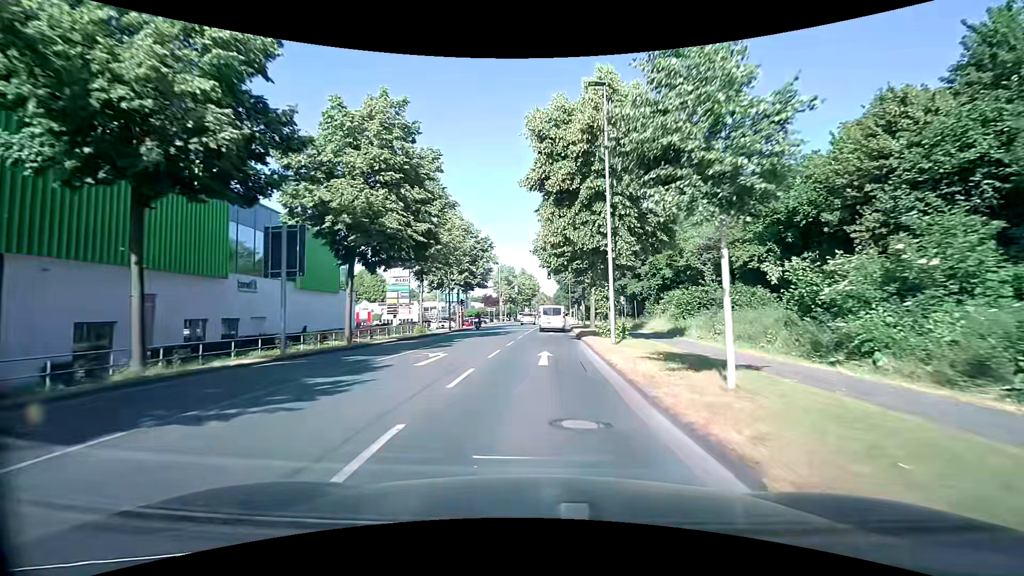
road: secondary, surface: asphalt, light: Day
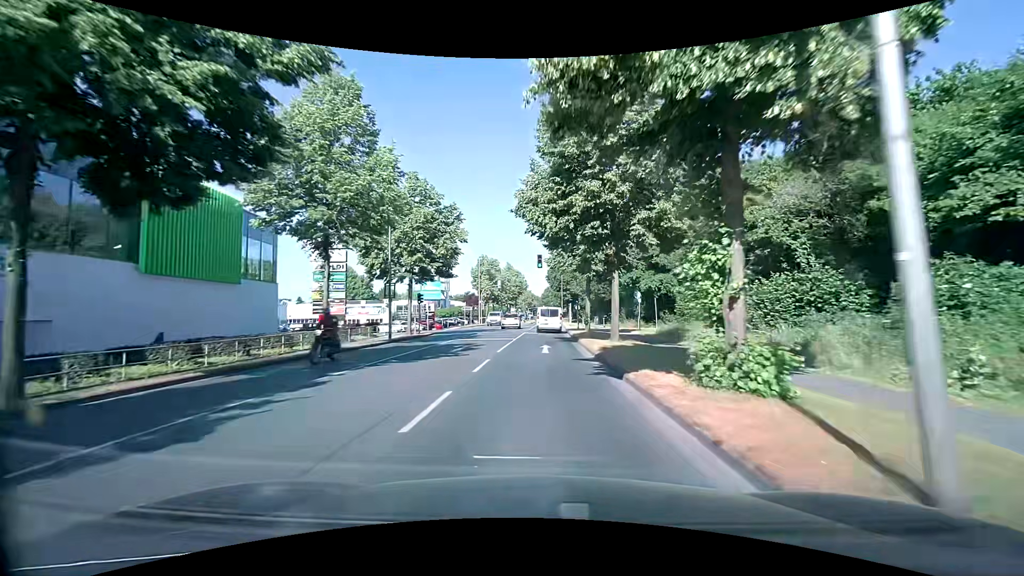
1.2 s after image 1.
(+0.2, +15.3) m; +1°
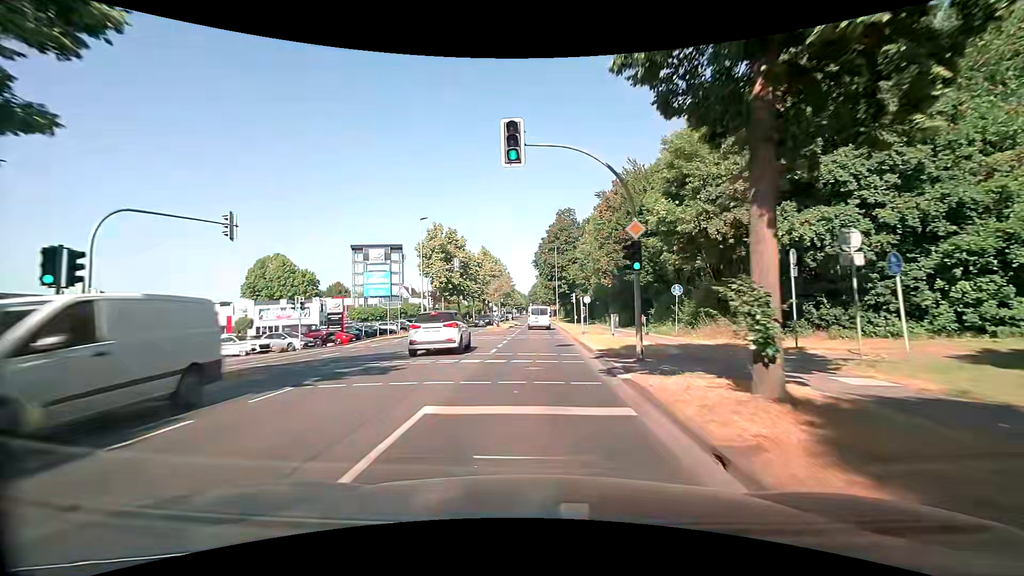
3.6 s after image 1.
(+0.8, +30.0) m; +2°
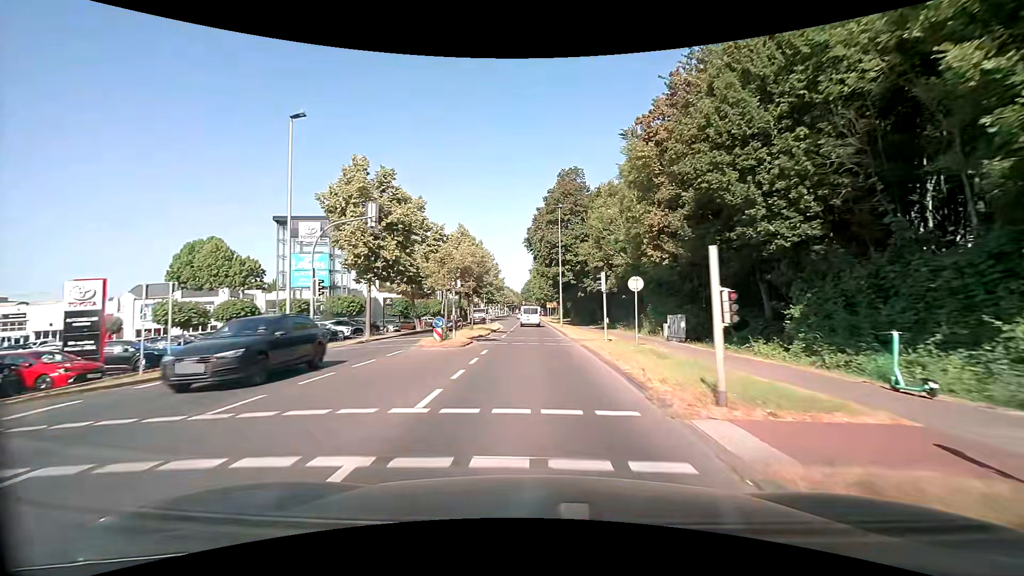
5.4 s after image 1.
(-0.2, +23.2) m; 0°
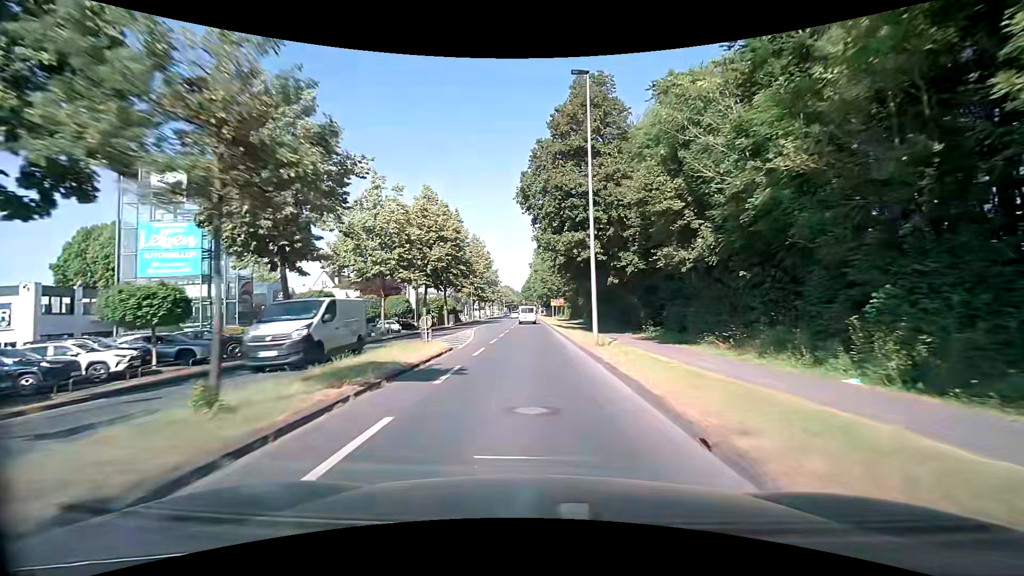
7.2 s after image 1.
(+0.3, +23.8) m; 0°
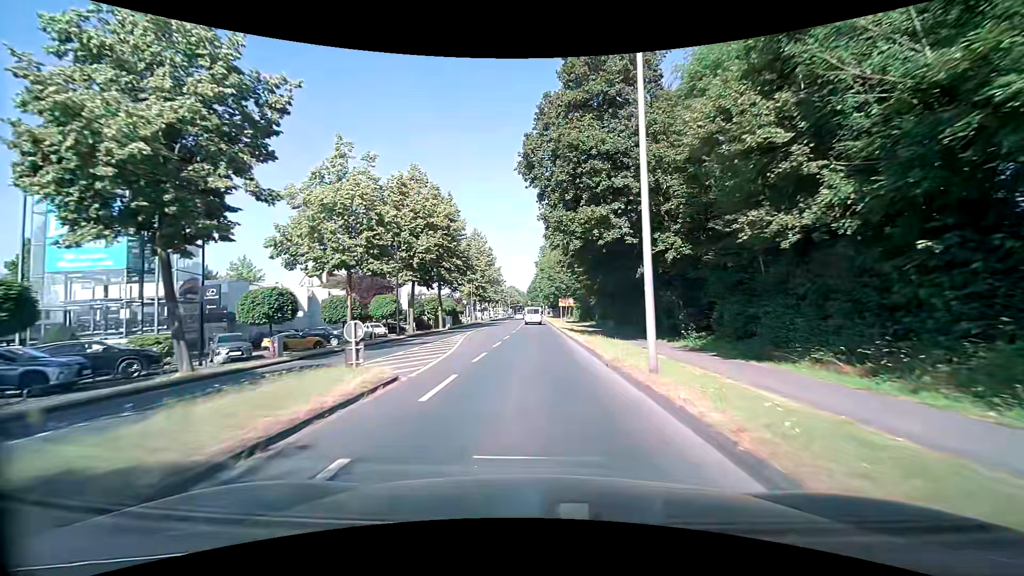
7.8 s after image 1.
(-0.1, +7.8) m; -1°
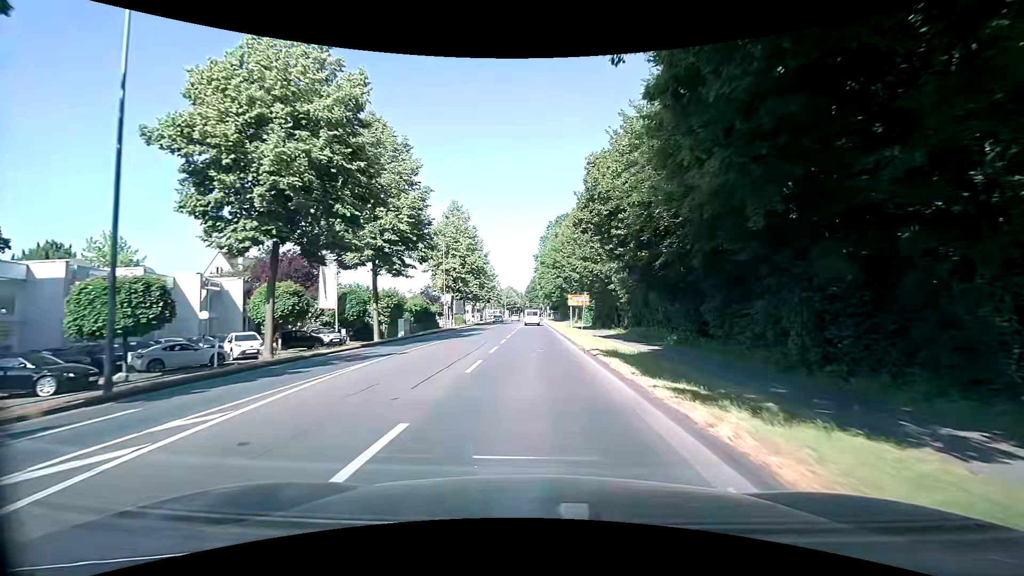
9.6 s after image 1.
(-0.1, +23.2) m; 0°
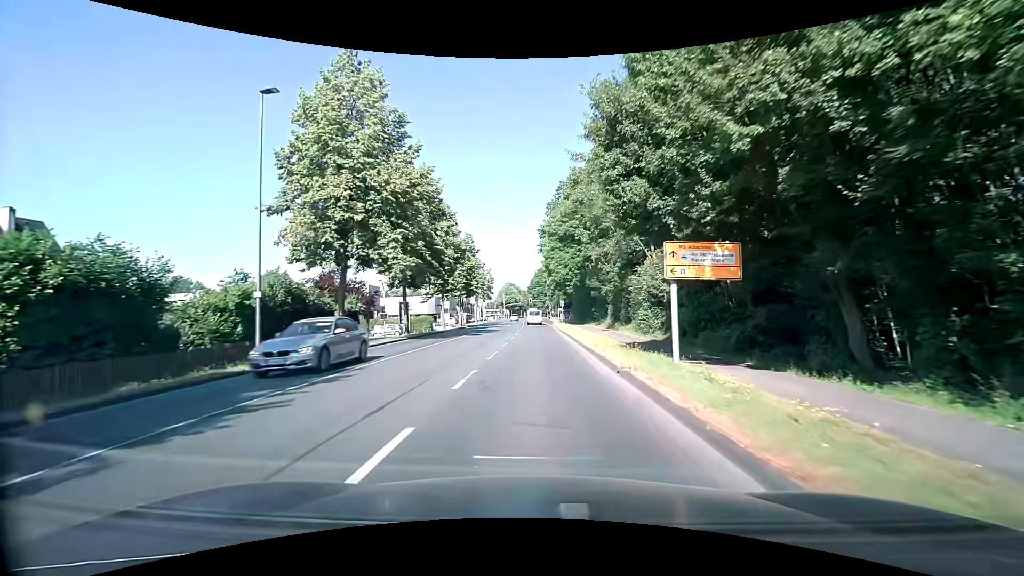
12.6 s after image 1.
(-0.1, +38.6) m; -1°
(0, +10) (0, +20) (0, +30) (0, +40) (0, +50) (0, +60) (0, +70) (0, +80) (0, +90) (0, +100) m
